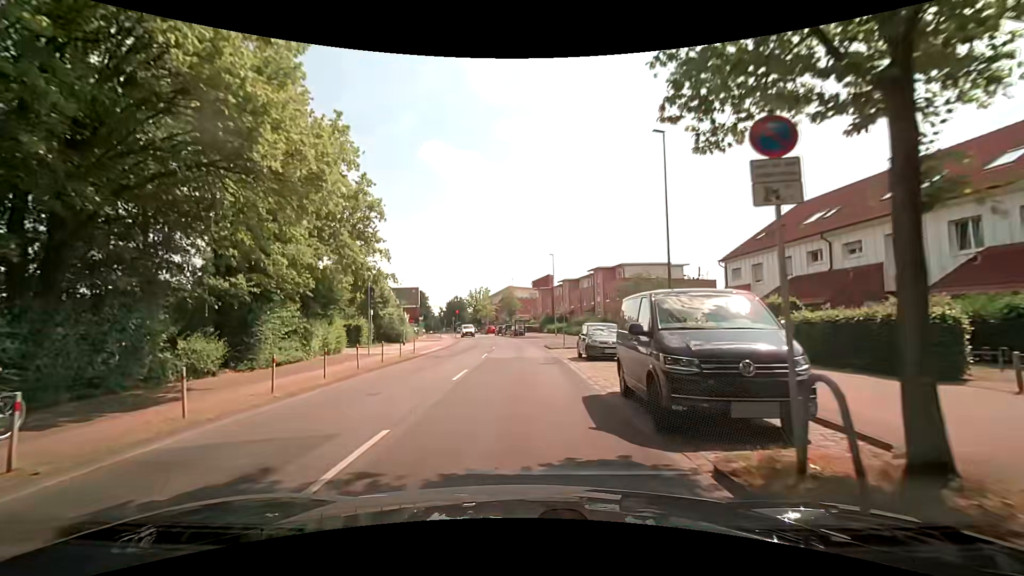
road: tertiary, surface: asphalt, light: Day
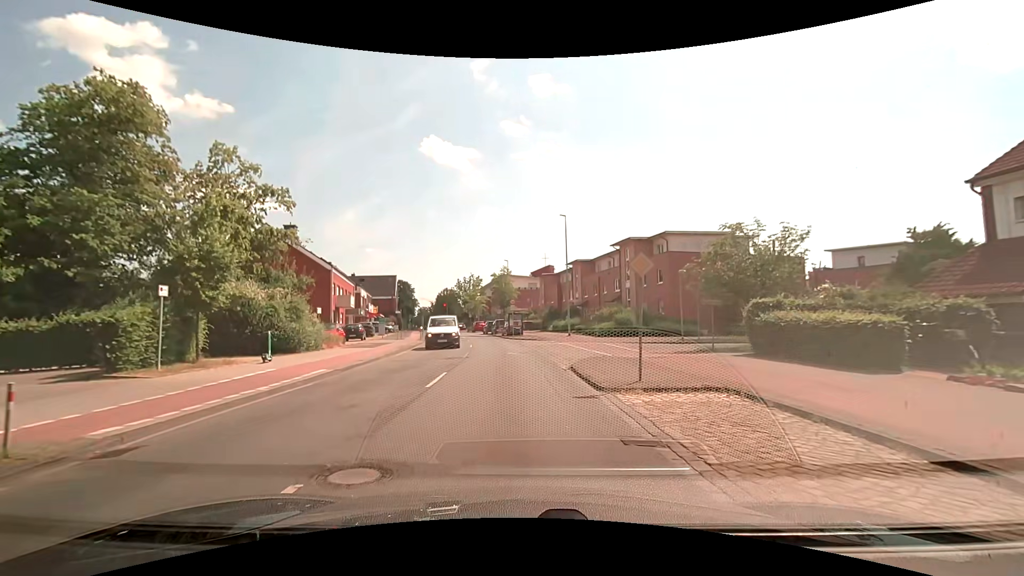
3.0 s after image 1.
(-0.1, +21.1) m; 0°
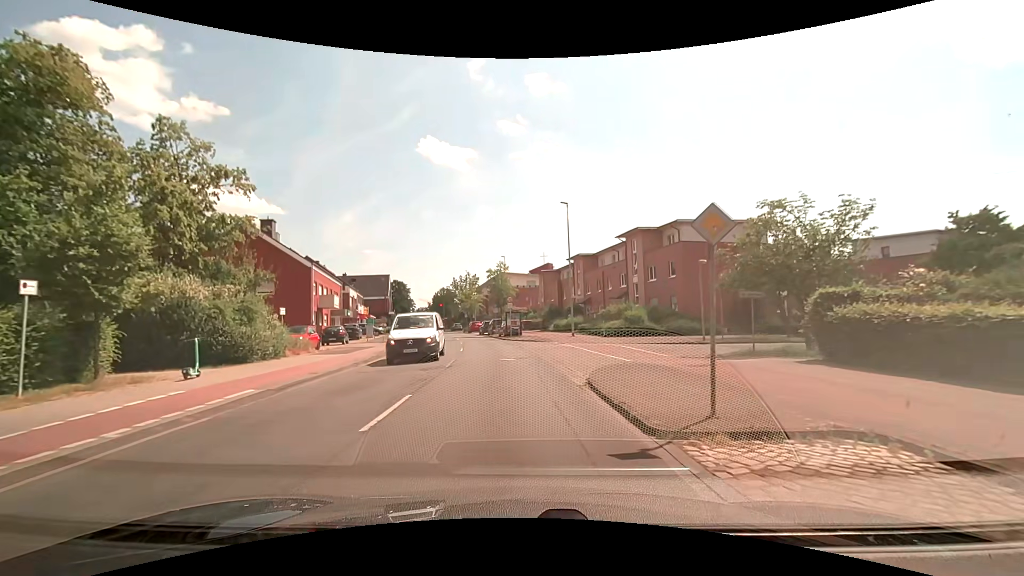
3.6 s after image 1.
(0.0, +4.2) m; 0°
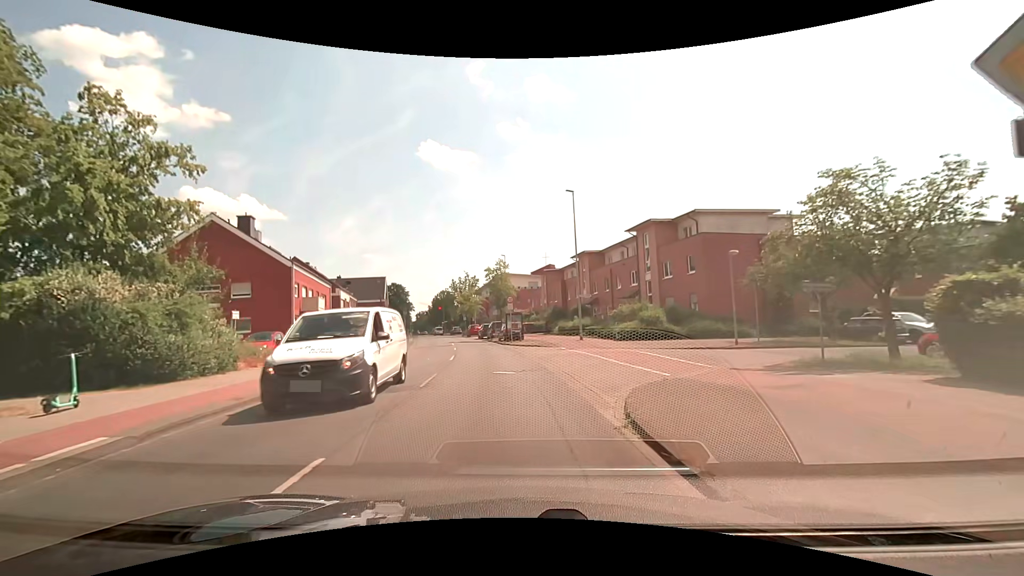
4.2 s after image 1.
(0.0, +4.2) m; 0°
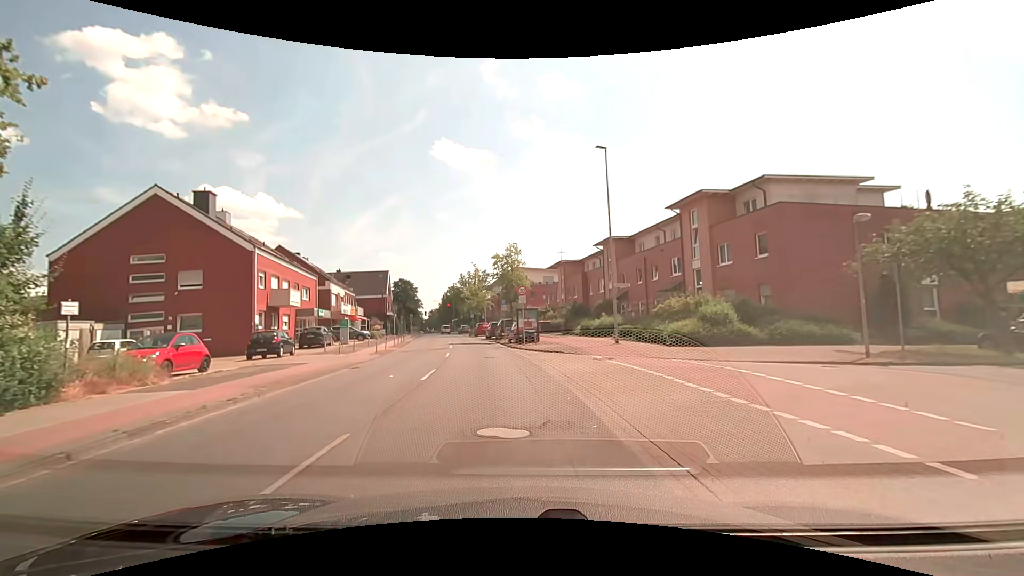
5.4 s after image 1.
(-0.1, +8.3) m; -2°
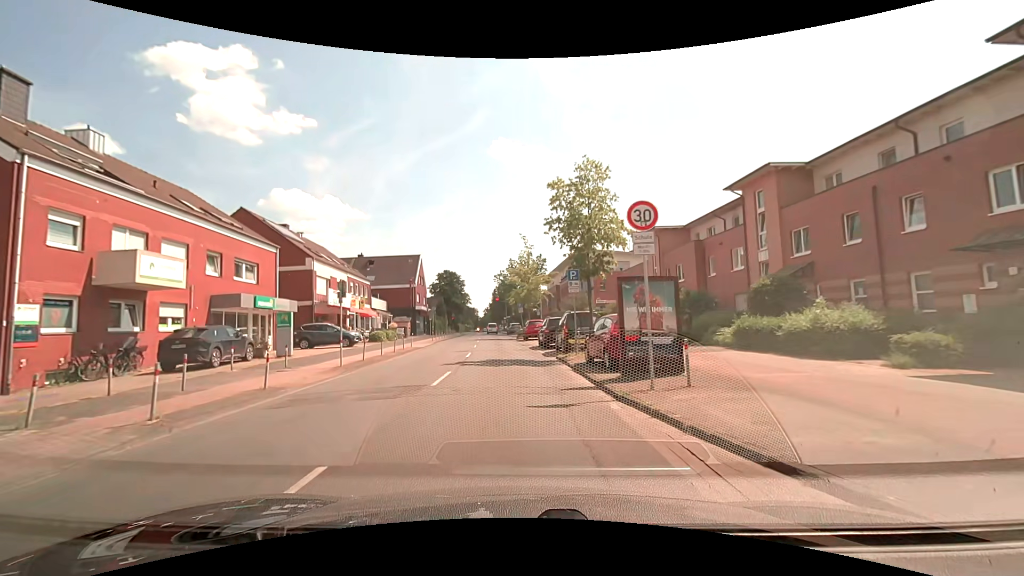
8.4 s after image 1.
(-0.8, +20.4) m; -6°
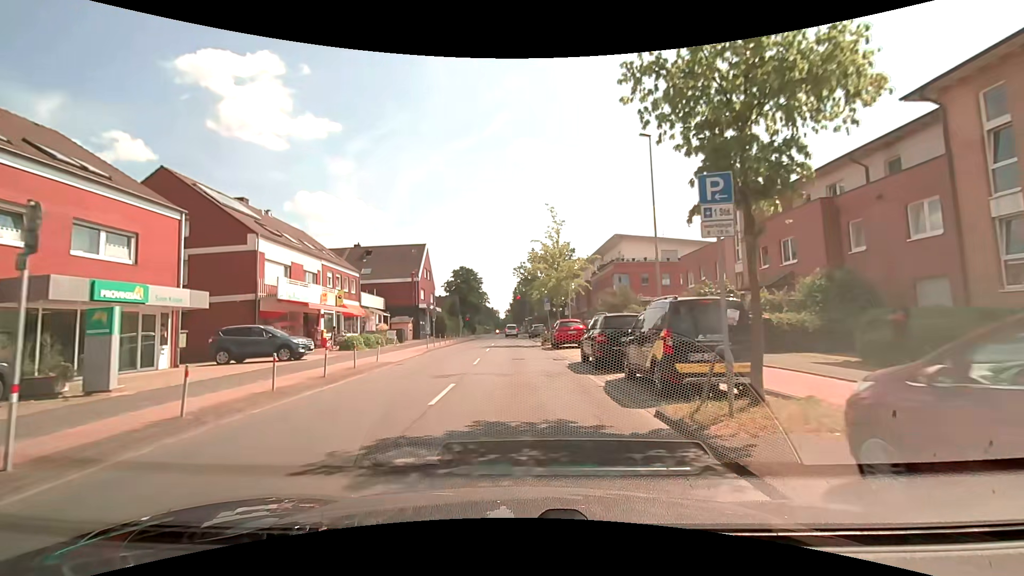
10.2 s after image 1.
(-0.2, +12.0) m; -2°
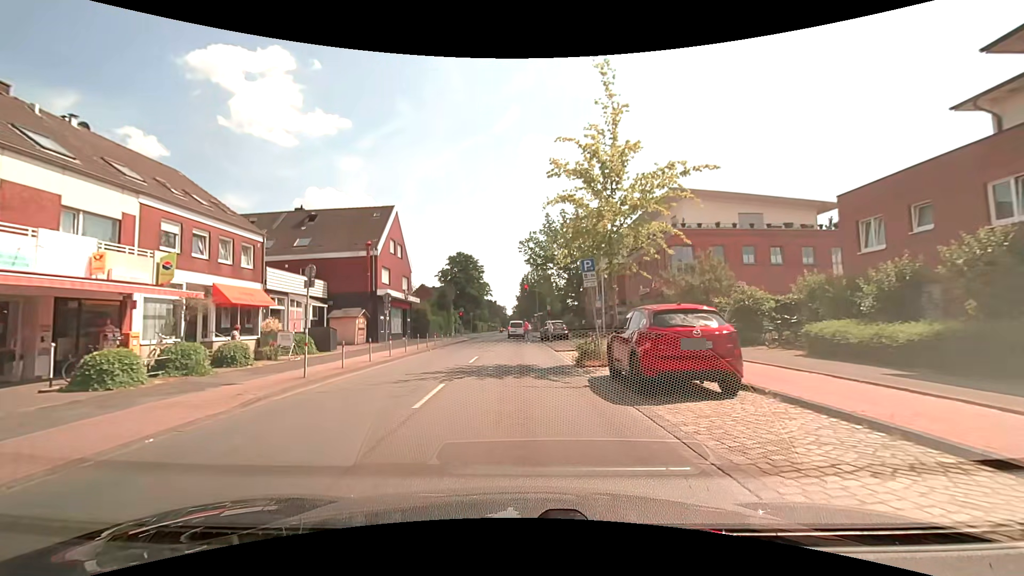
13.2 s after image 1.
(-0.2, +19.2) m; -2°
(0, +10) (0, +20) (0, +30) (0, +40) (0, +50) (0, +60) (0, +70) (0, +80) (0, +90) (0, +100) m
